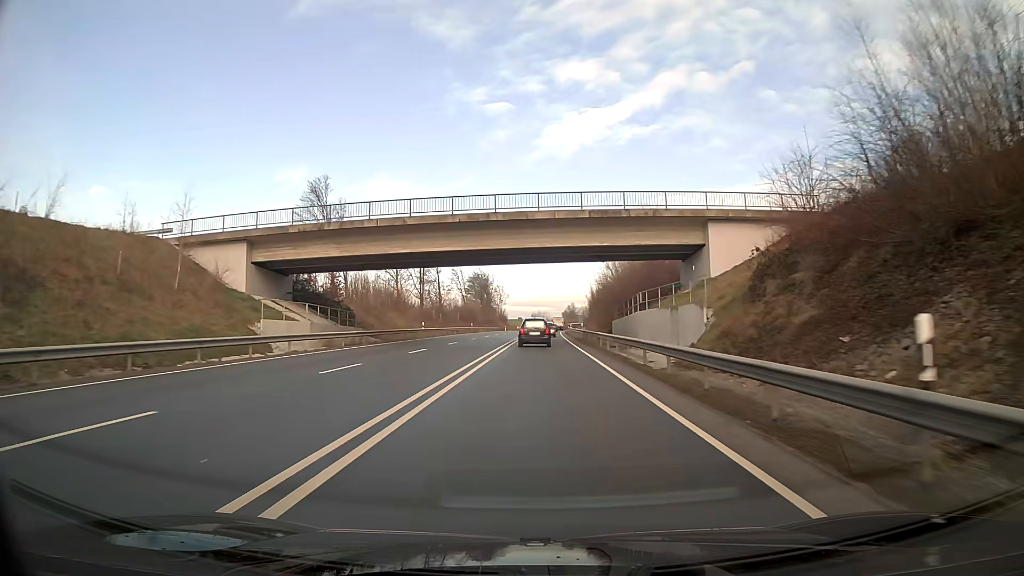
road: primary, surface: asphalt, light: Day
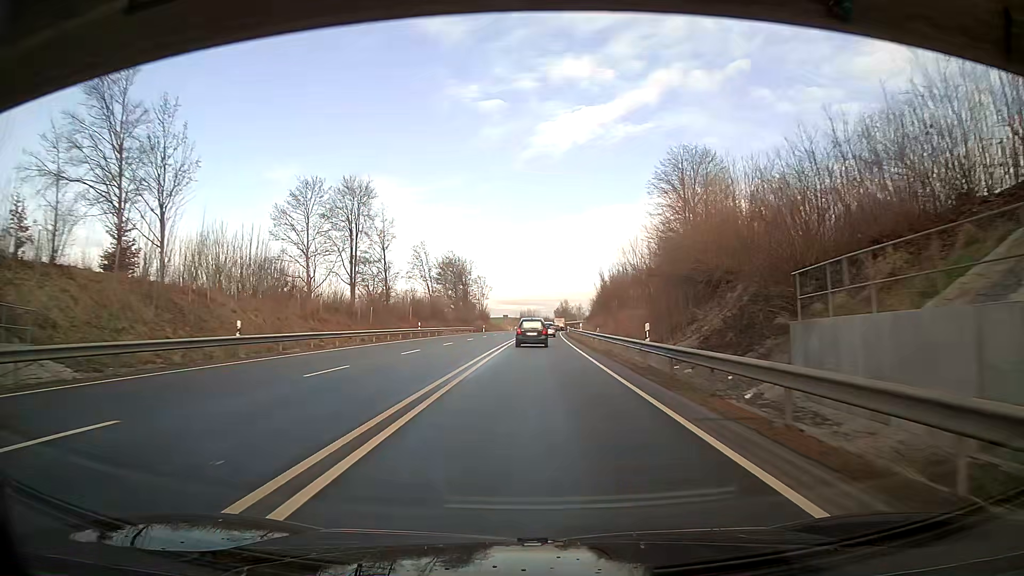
(+0.3, +36.8) m; +1°
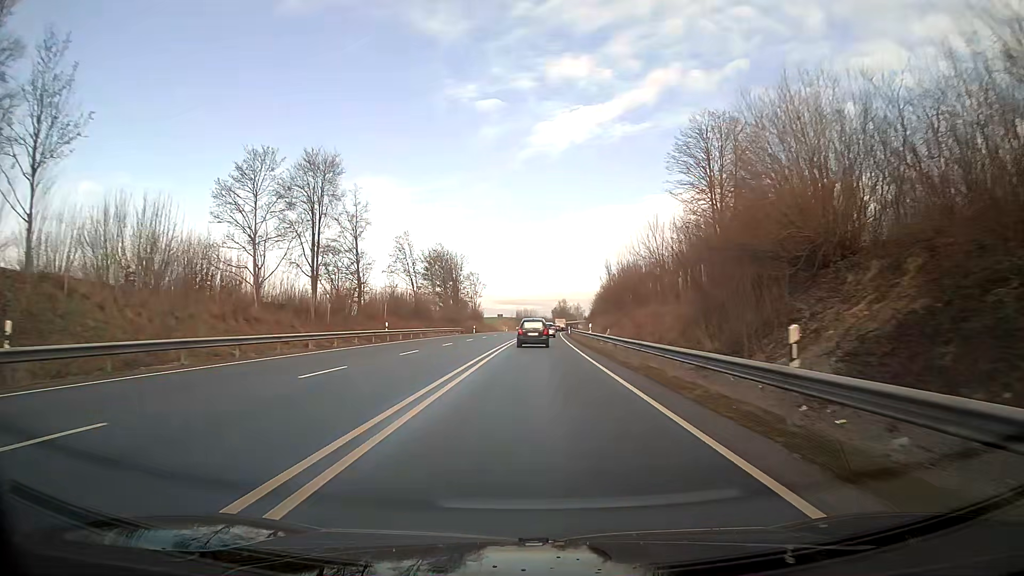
(0.0, +12.2) m; 0°
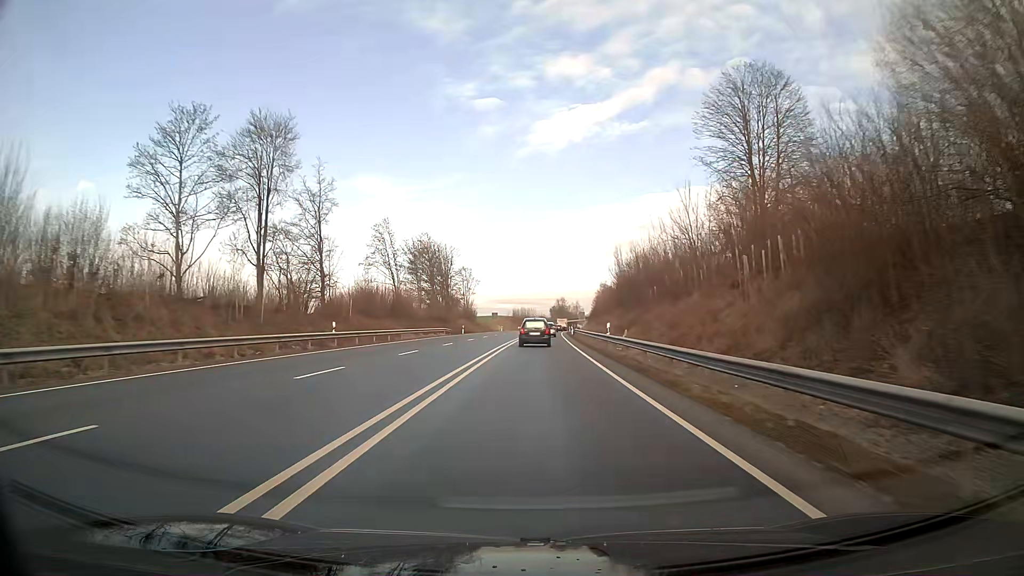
(0.0, +12.2) m; 0°
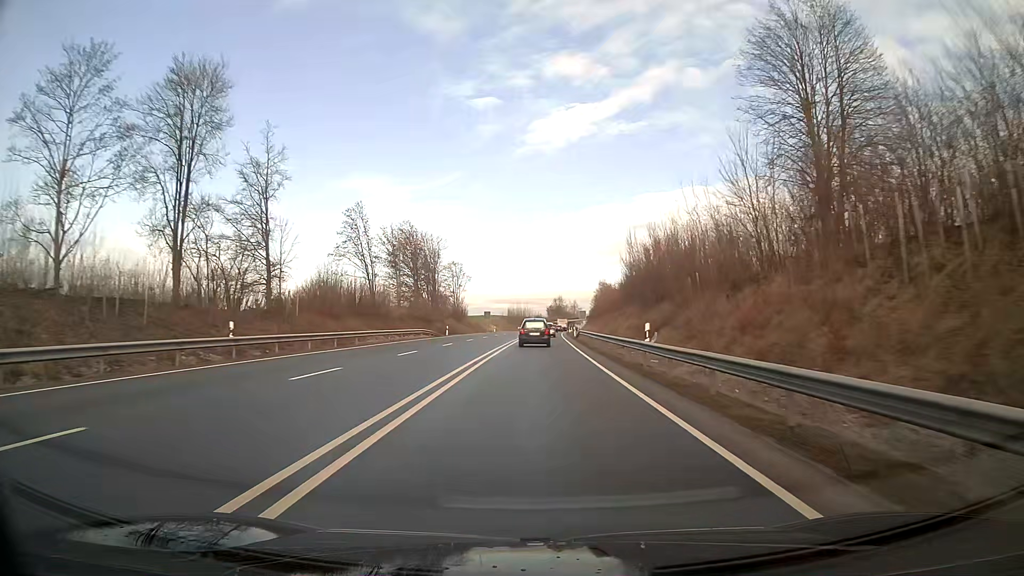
(0.0, +12.2) m; 0°
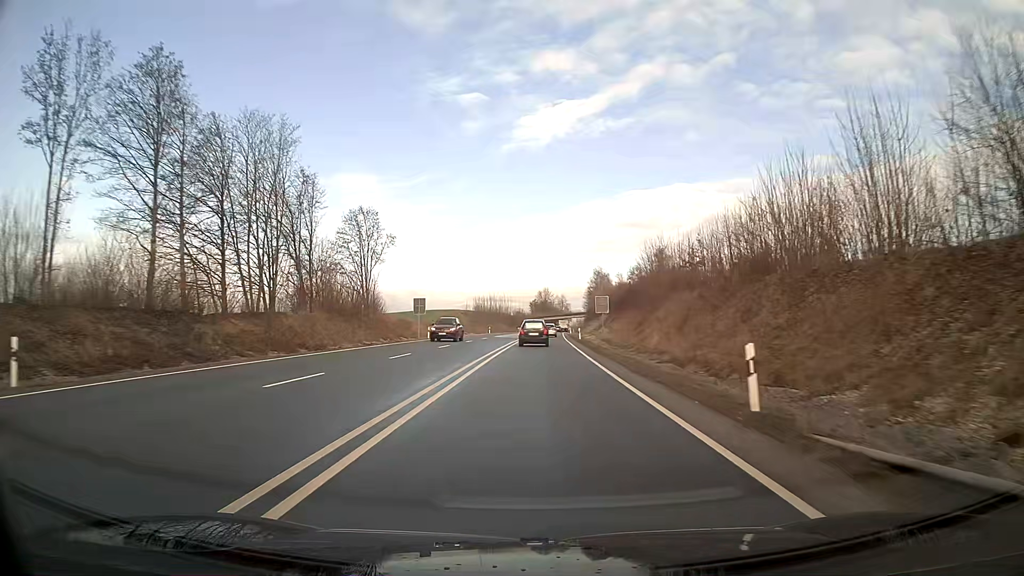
(+0.7, +61.5) m; +2°
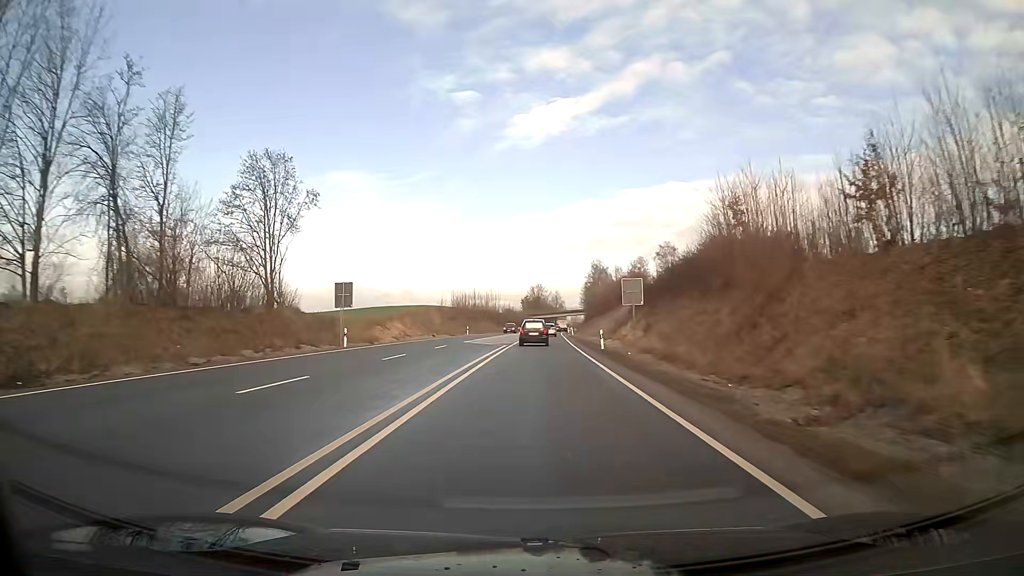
(+0.1, +25.2) m; +1°
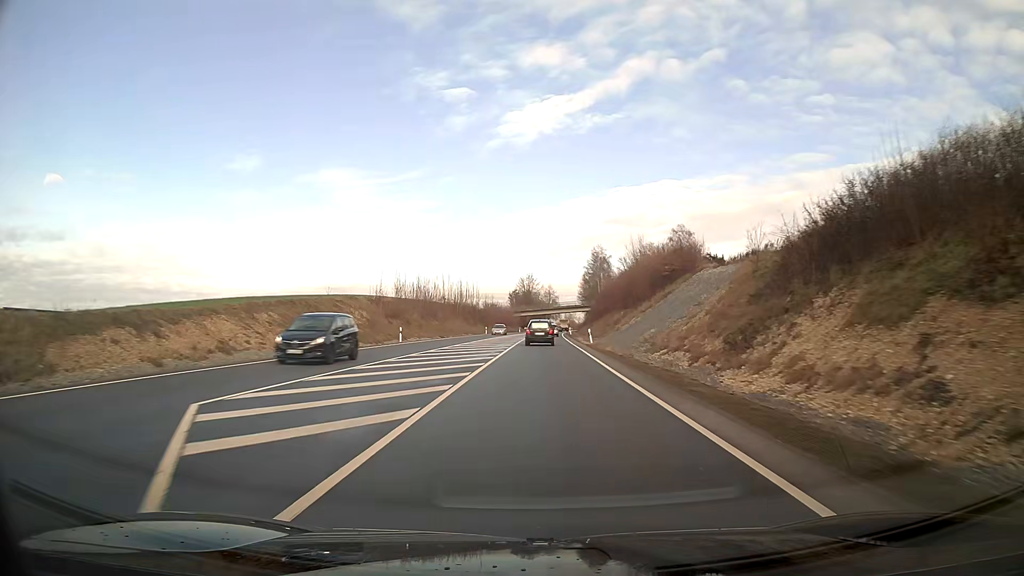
(+0.3, +38.3) m; +1°
